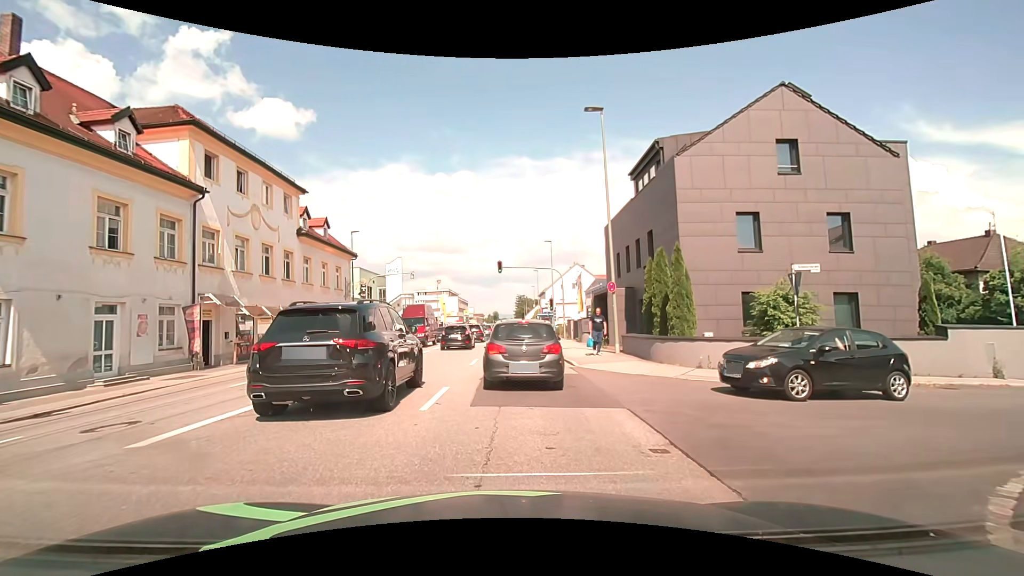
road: tertiary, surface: asphalt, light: Day
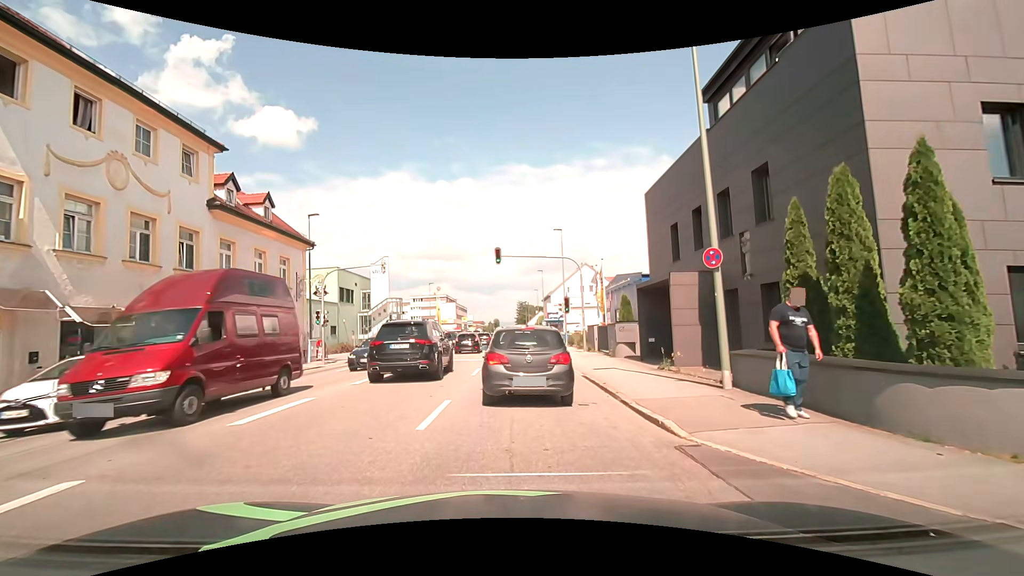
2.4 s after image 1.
(0.0, +10.0) m; 0°
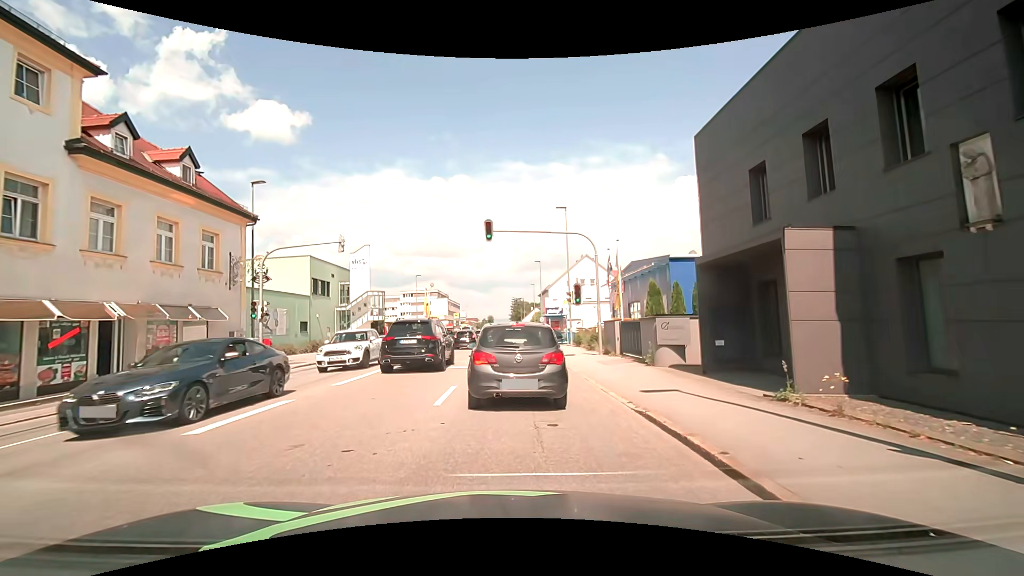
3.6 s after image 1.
(0.0, +7.1) m; +1°
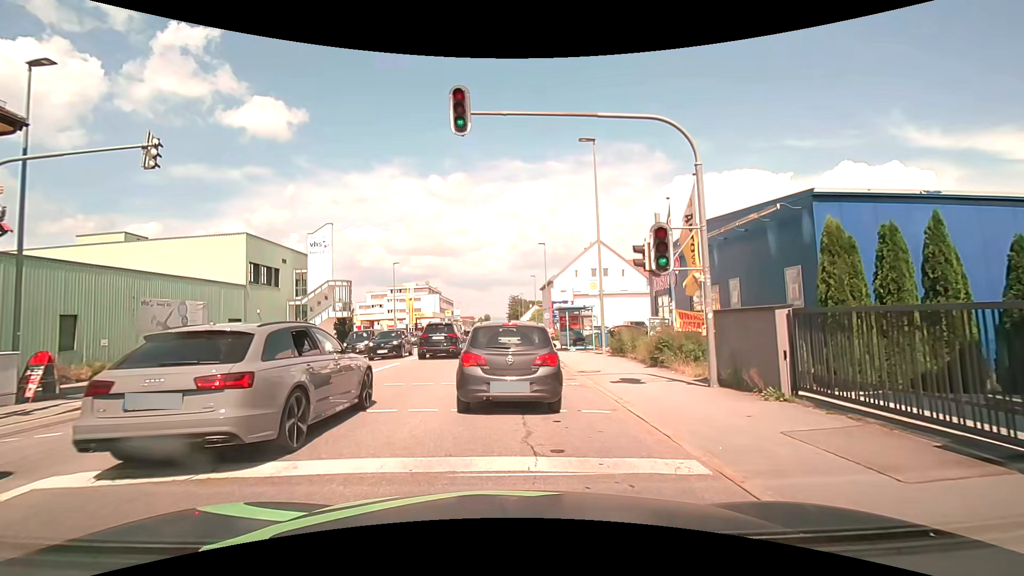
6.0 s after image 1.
(-0.1, +12.8) m; -1°
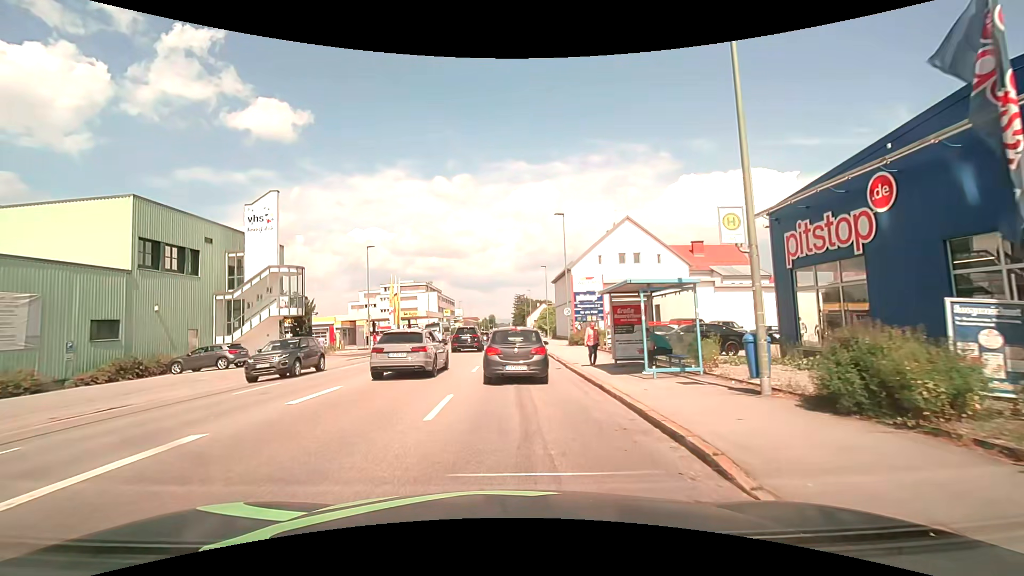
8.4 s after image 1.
(+0.1, +14.2) m; -1°
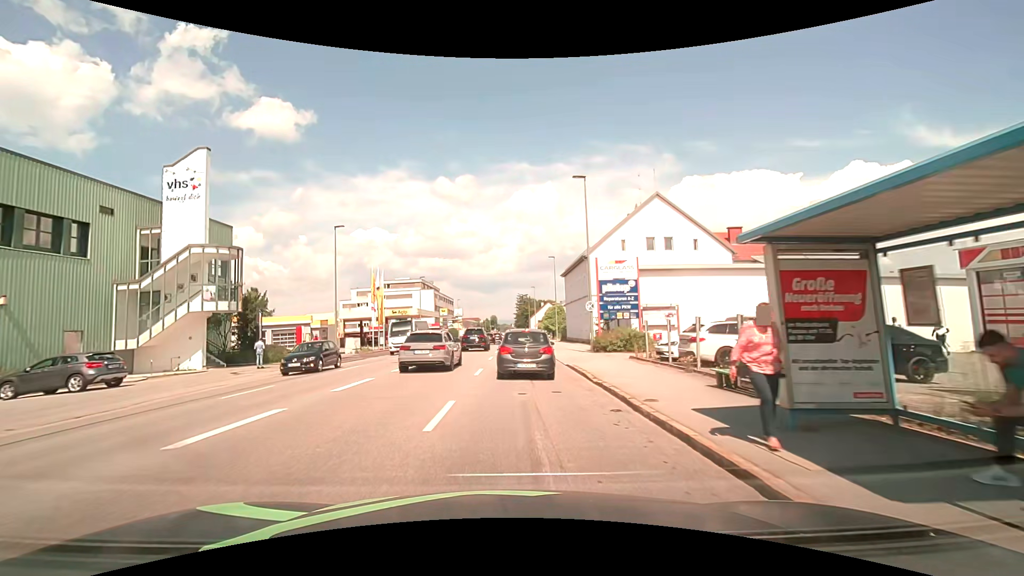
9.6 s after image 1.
(+0.1, +10.1) m; +1°
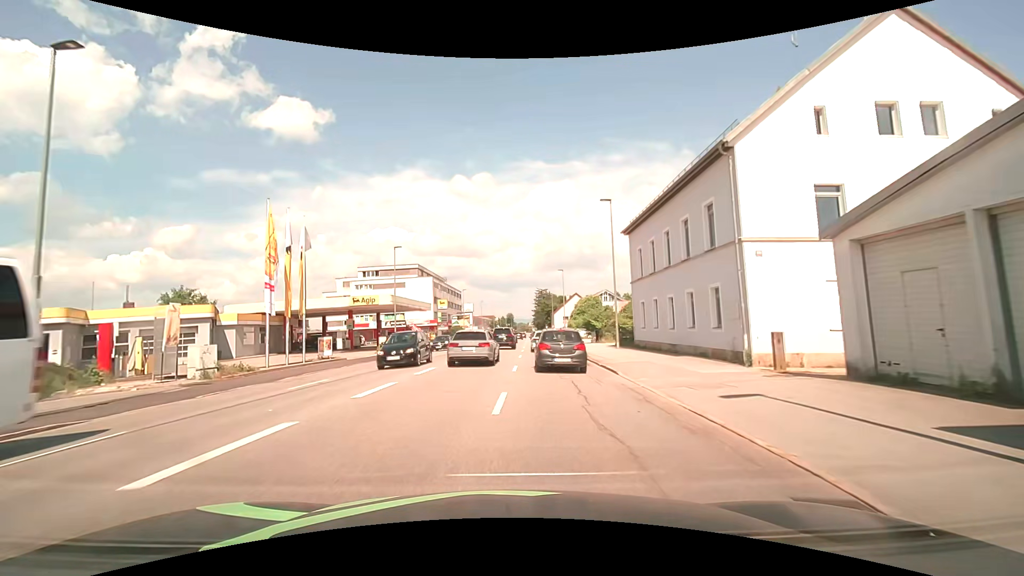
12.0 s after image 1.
(-0.4, +26.2) m; -2°
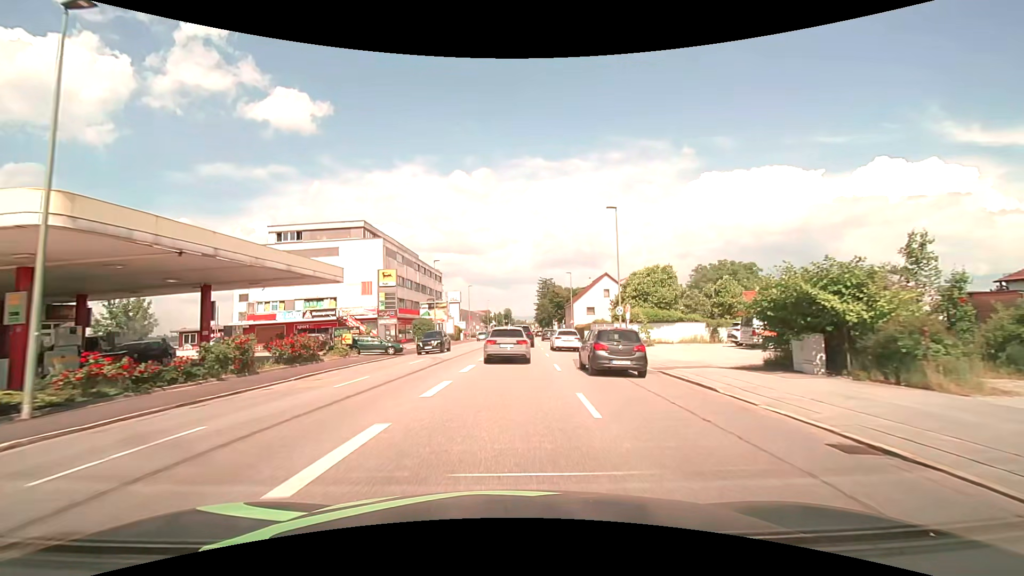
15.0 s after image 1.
(-0.2, +36.6) m; 0°
(0, +10) (0, +20) (0, +30) (+1, +40) (+1, +50) (+1, +60) (+2, +70) (+2, +80) (+3, +90) (+3, +100) m
